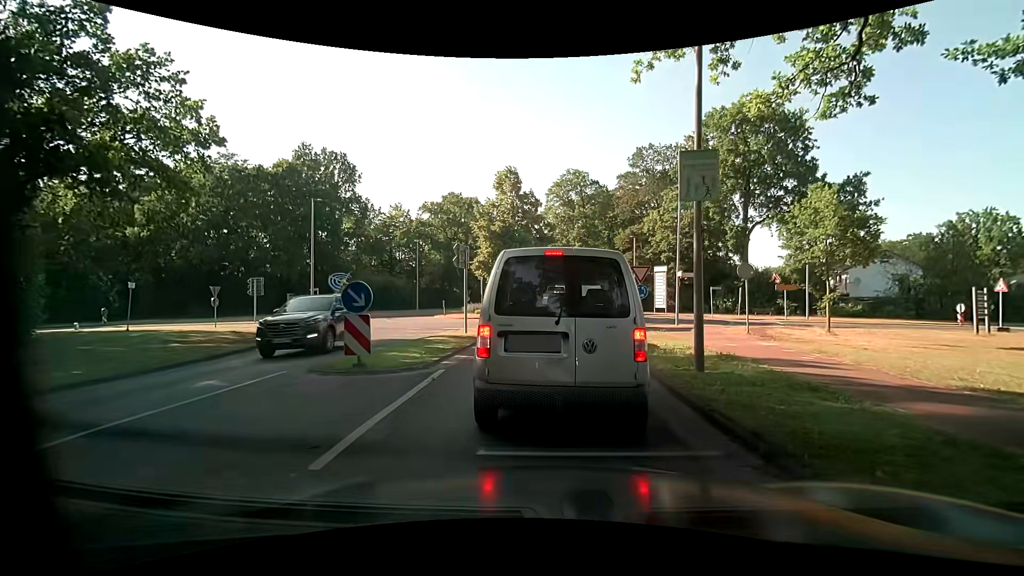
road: secondary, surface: asphalt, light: Day
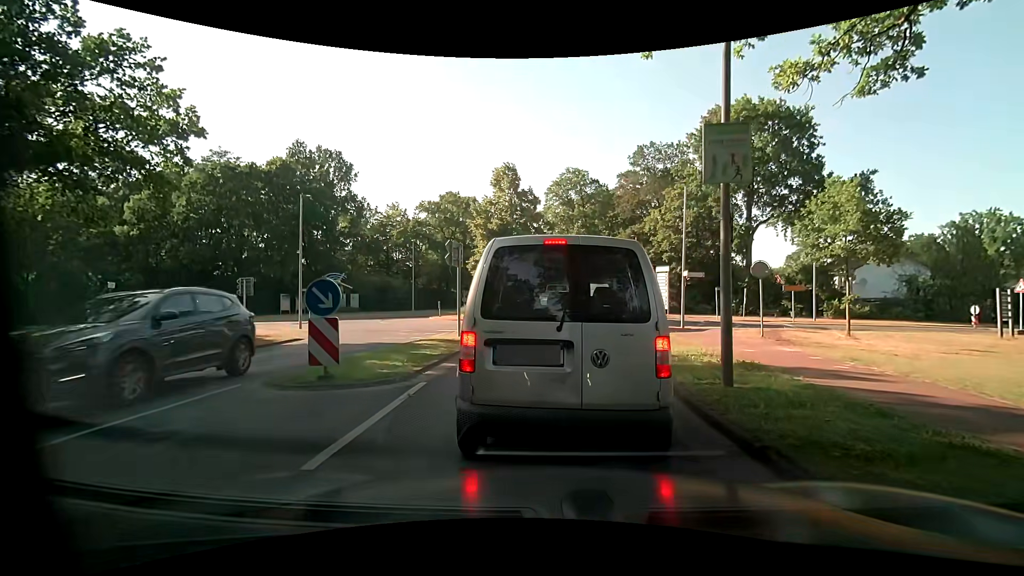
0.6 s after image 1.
(0.0, +1.3) m; +1°
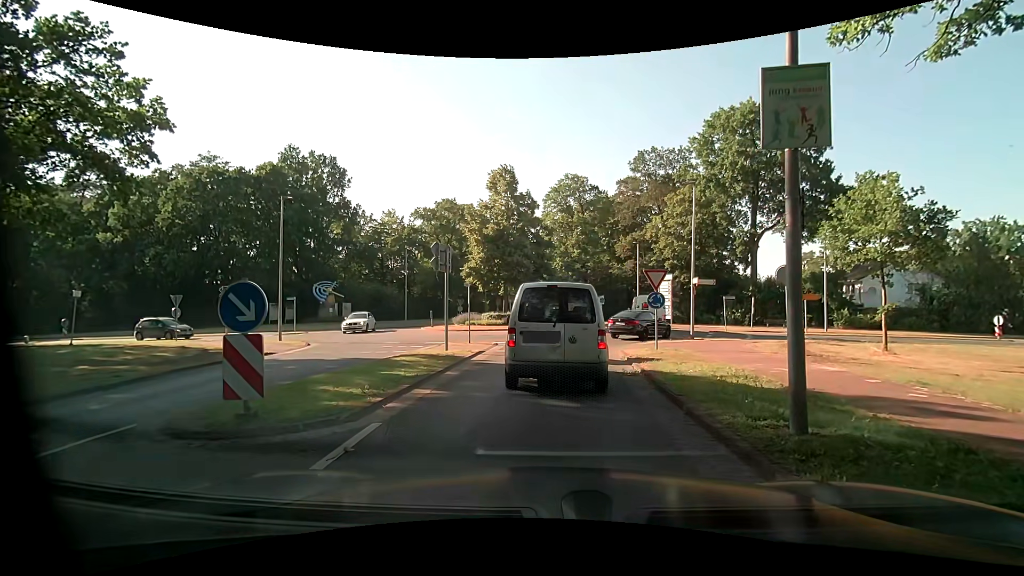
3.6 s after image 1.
(-0.1, +2.1) m; -2°
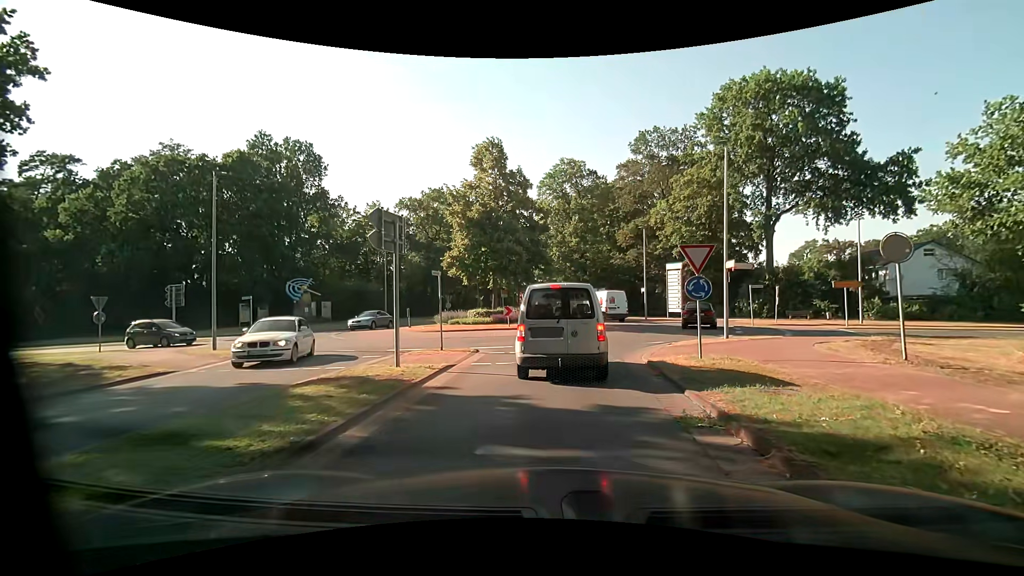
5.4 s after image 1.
(0.0, +5.5) m; +2°
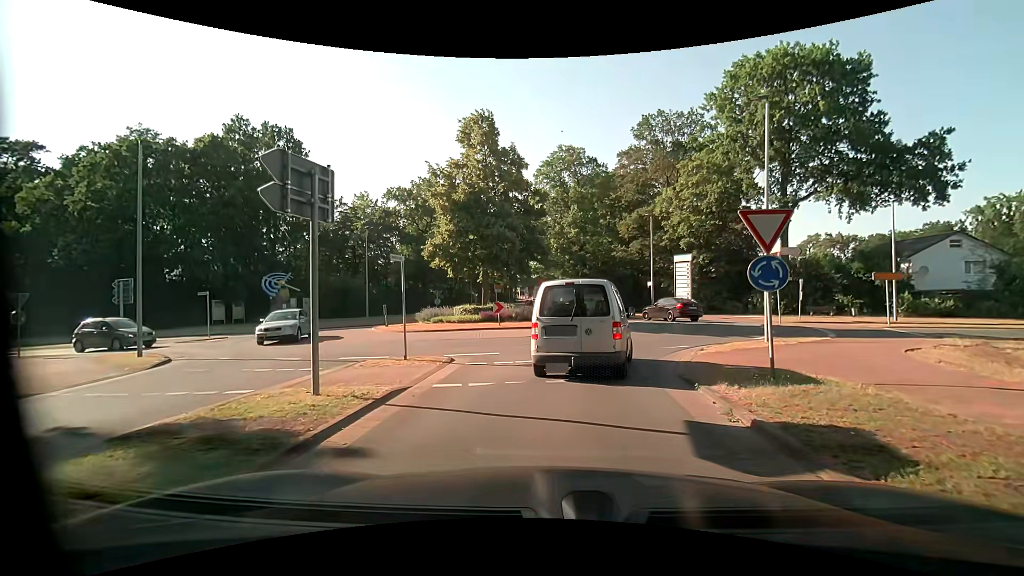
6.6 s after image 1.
(-0.1, +4.0) m; 0°
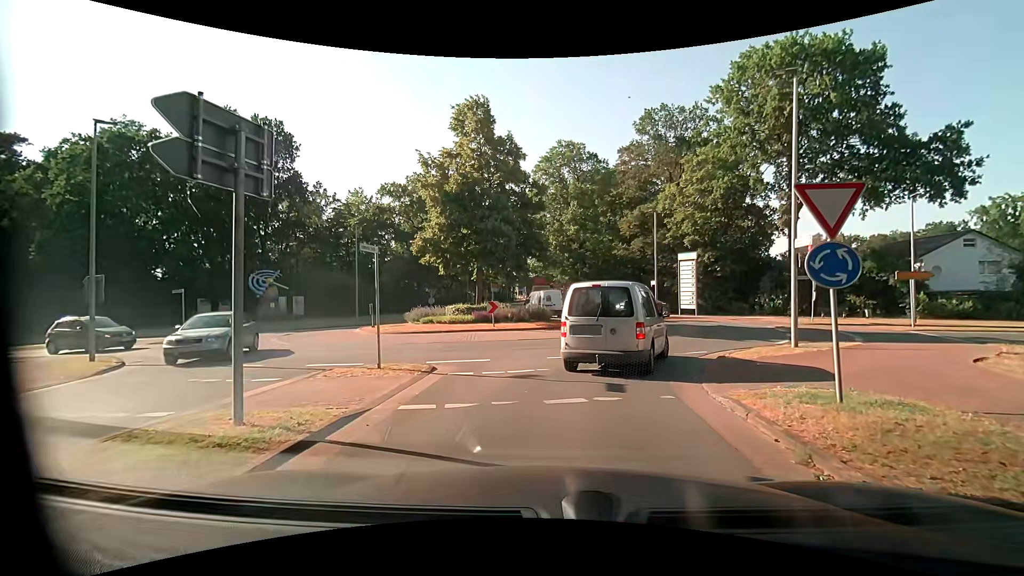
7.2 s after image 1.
(0.0, +1.9) m; -2°
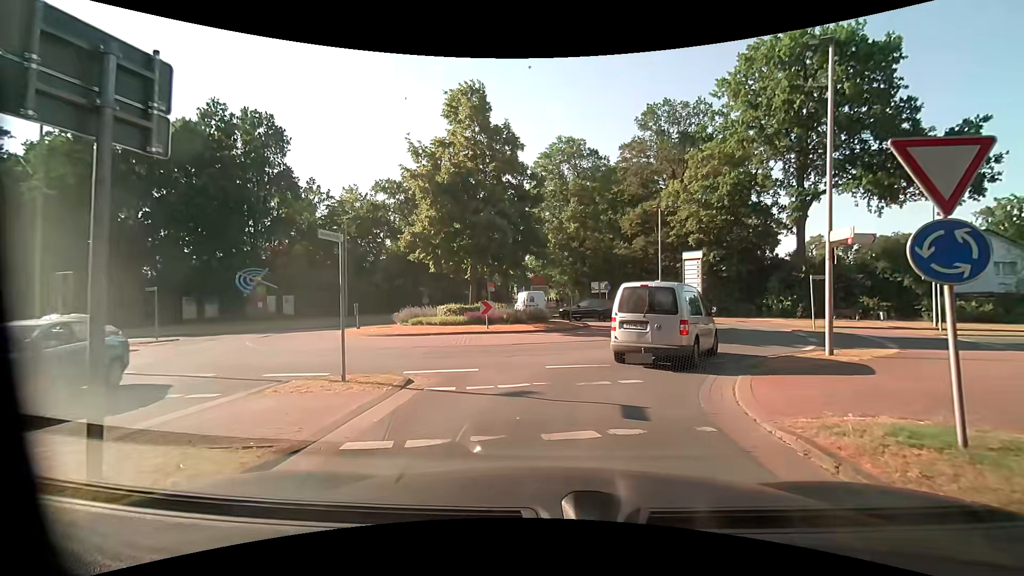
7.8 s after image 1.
(0.0, +1.8) m; +1°
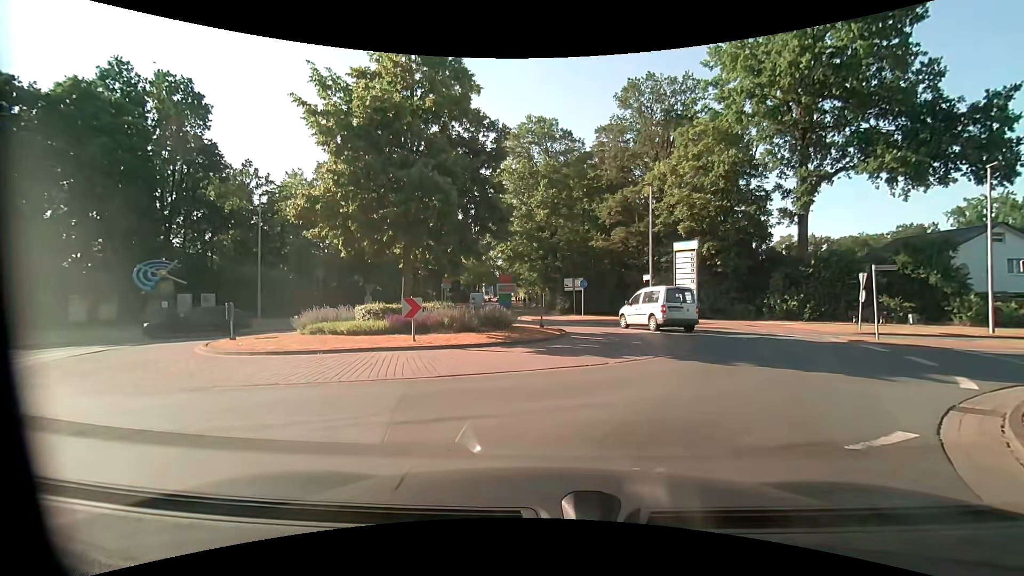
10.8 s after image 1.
(+0.1, +6.9) m; +3°
